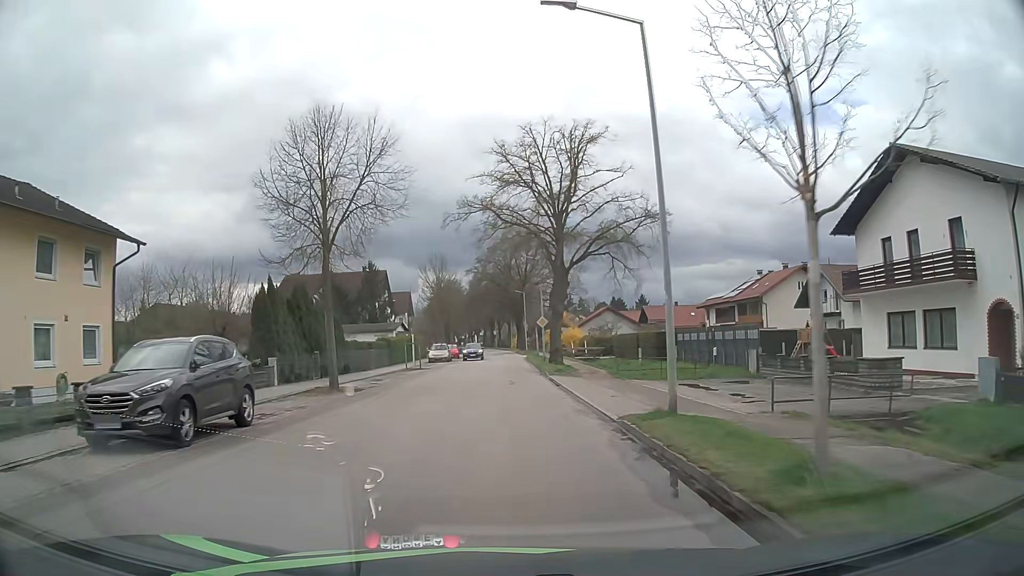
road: unclassified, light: Day
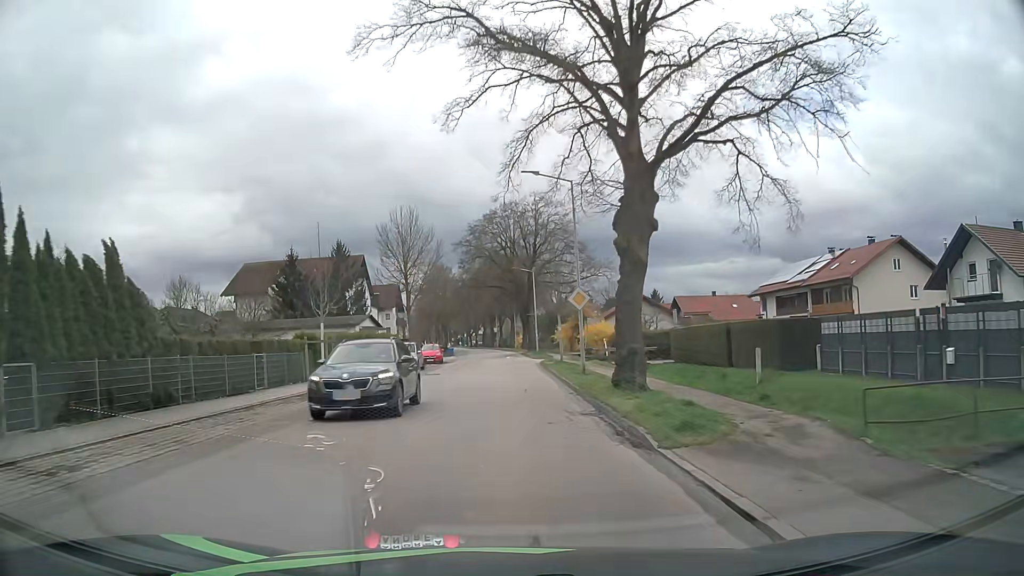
(0.0, +21.5) m; 0°
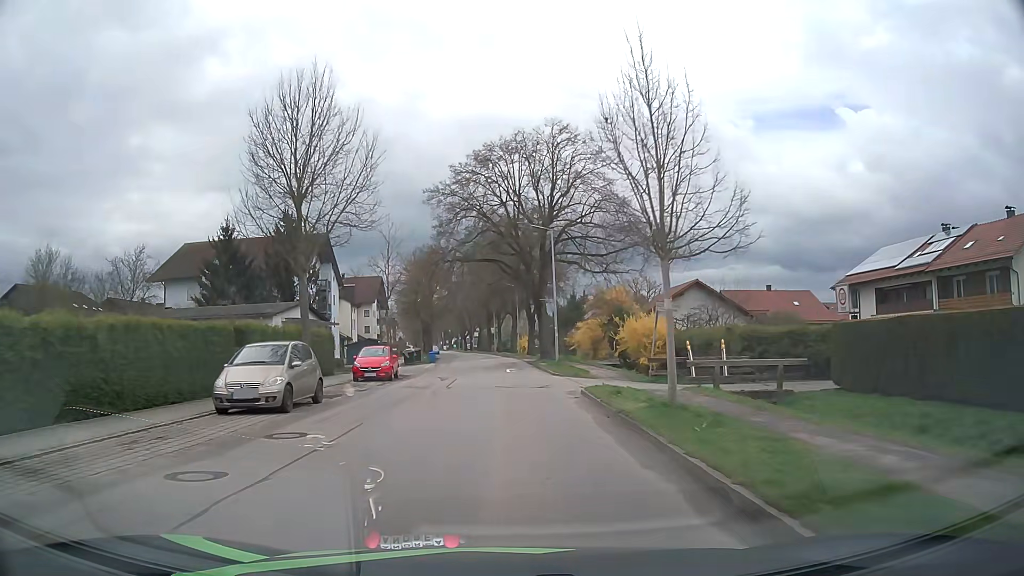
(-0.1, +21.8) m; 0°
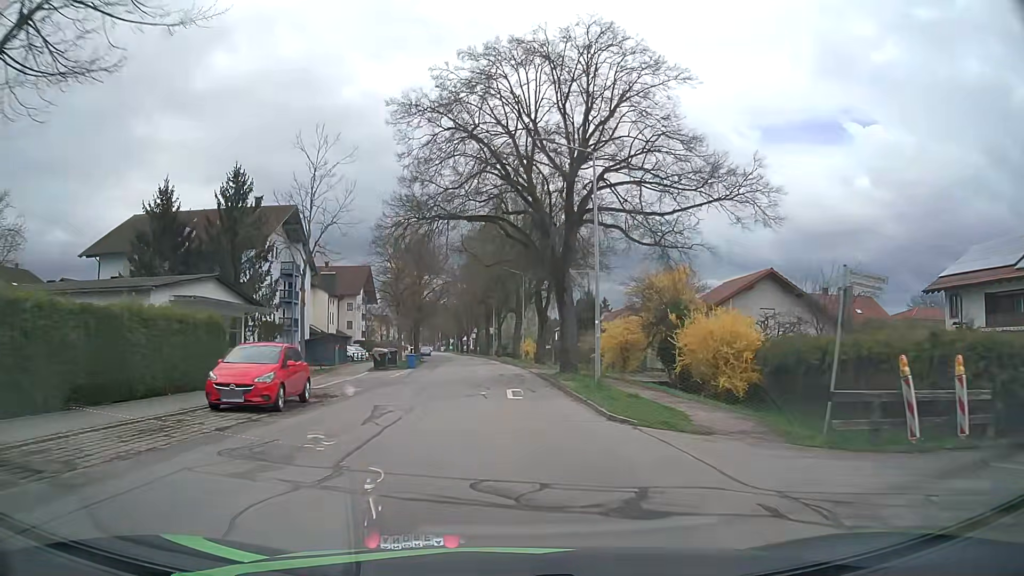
(0.0, +14.5) m; 0°
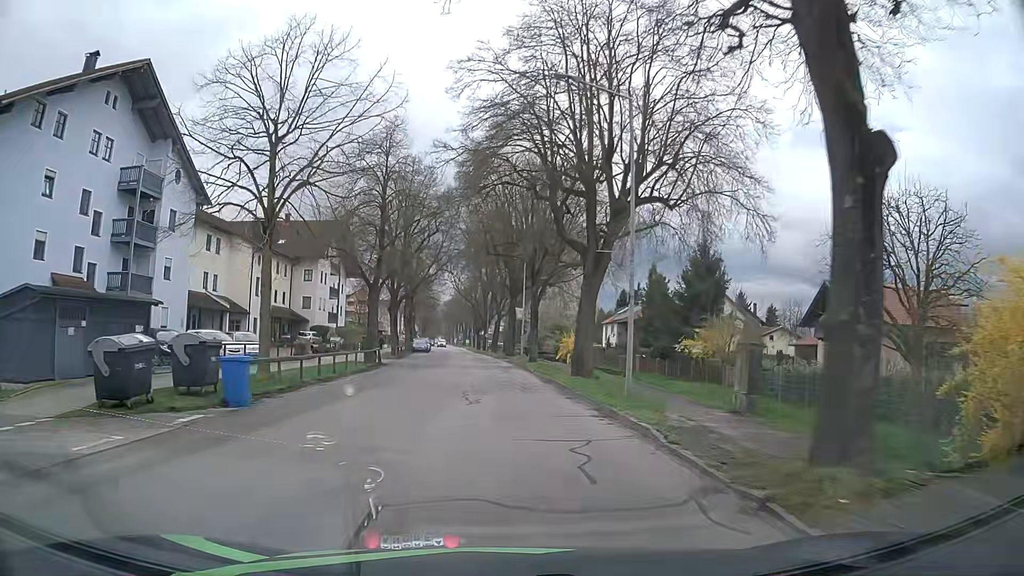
(-0.5, +36.0) m; -2°
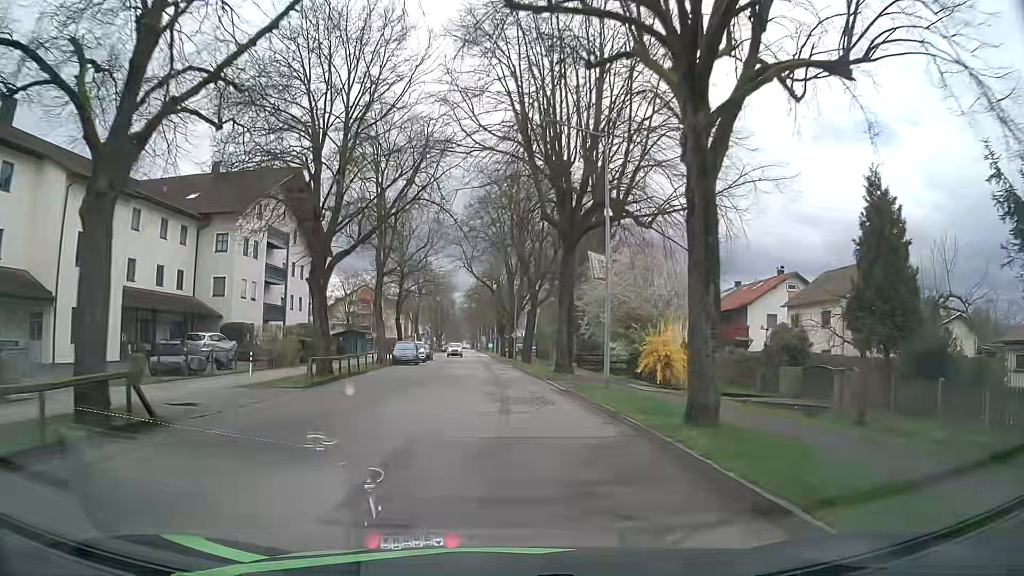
(-0.6, +28.7) m; -2°
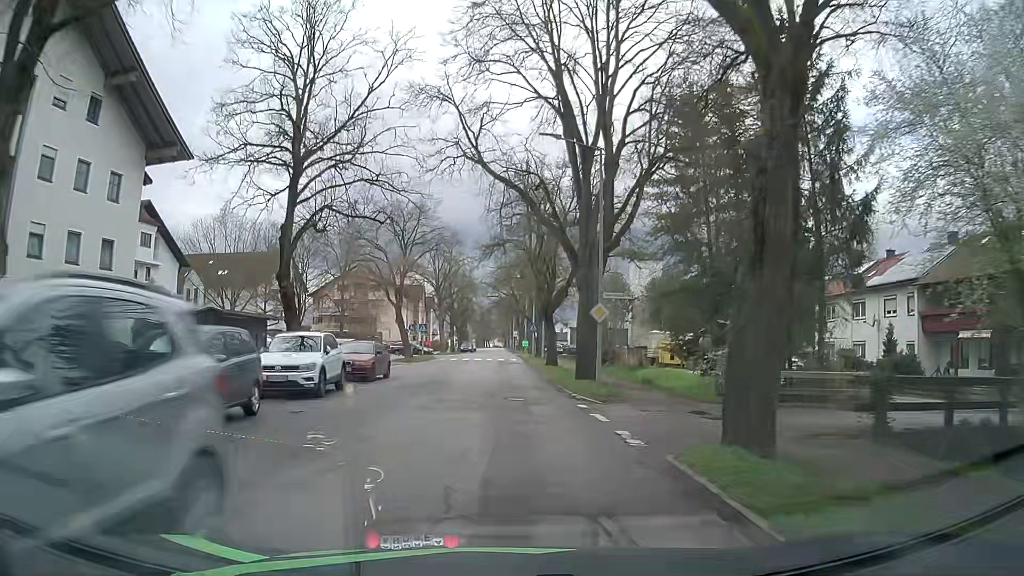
(-0.7, +35.7) m; -3°
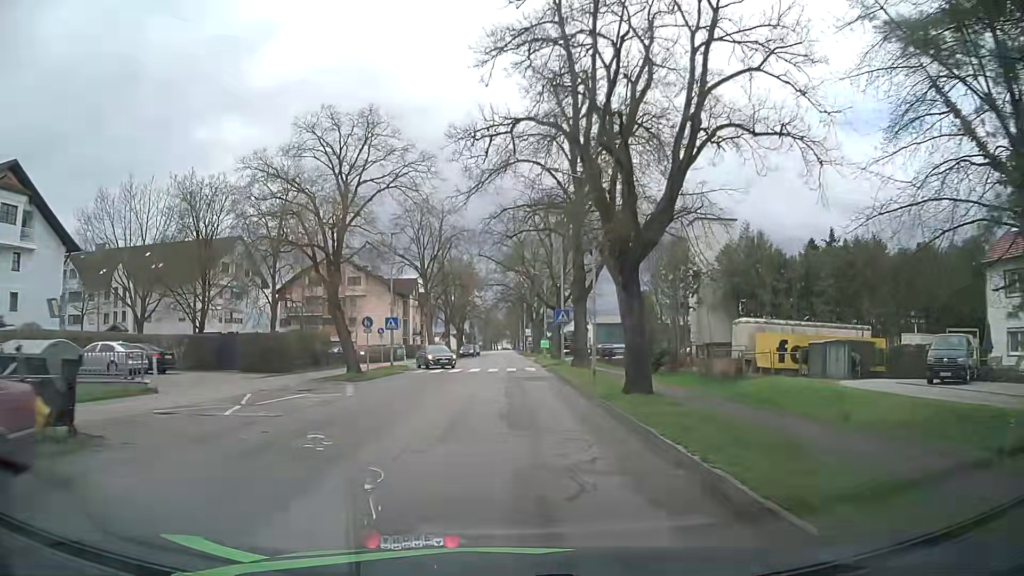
(-0.1, +21.4) m; -1°
(0, +10) (0, +20) (+1, +30) (+1, +40) (+1, +50) (+1, +60) (+1, +70) (+1, +80) (+2, +90) (+2, +100) m
